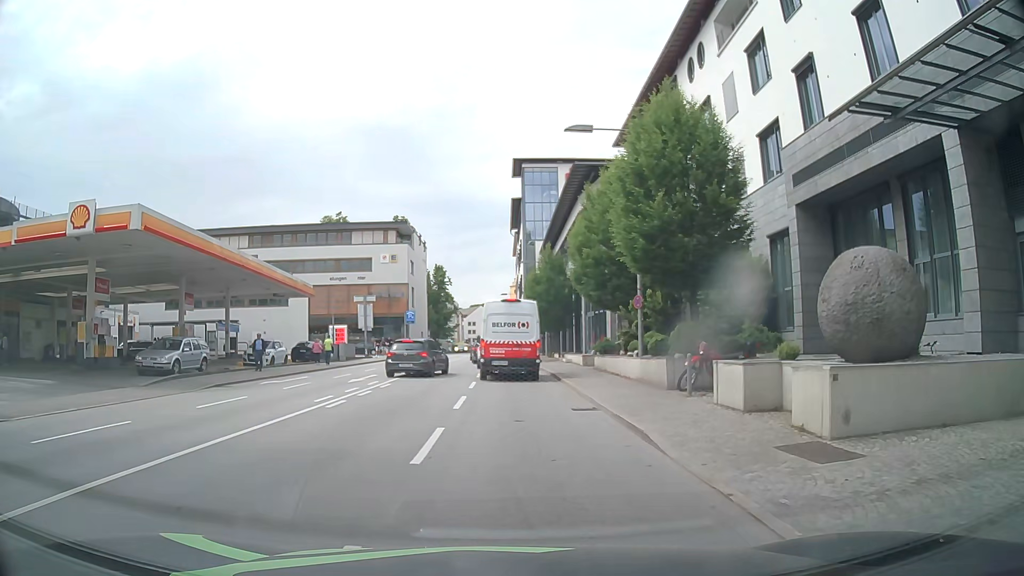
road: primary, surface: asphalt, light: Day
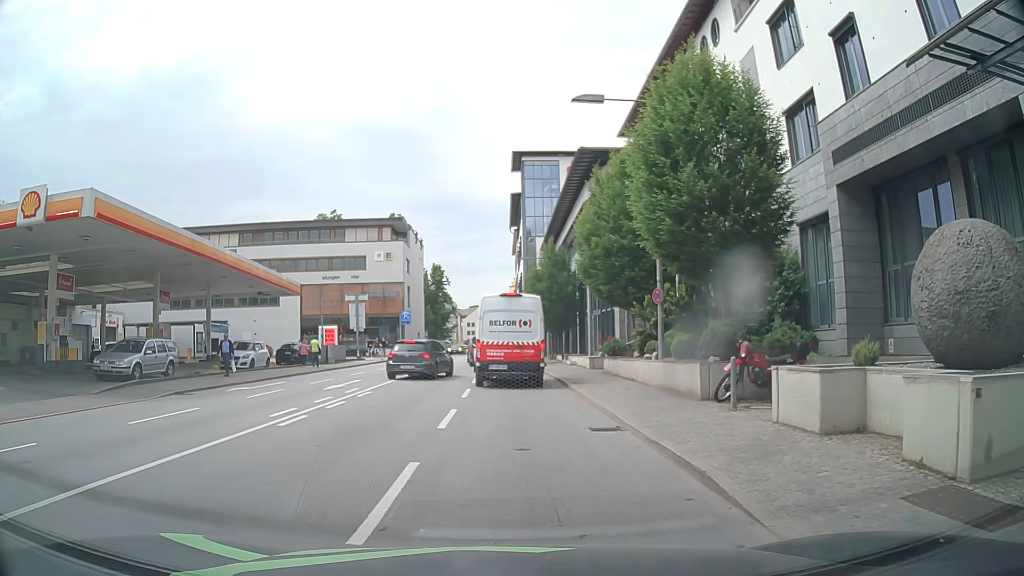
(-0.1, +2.9) m; -2°
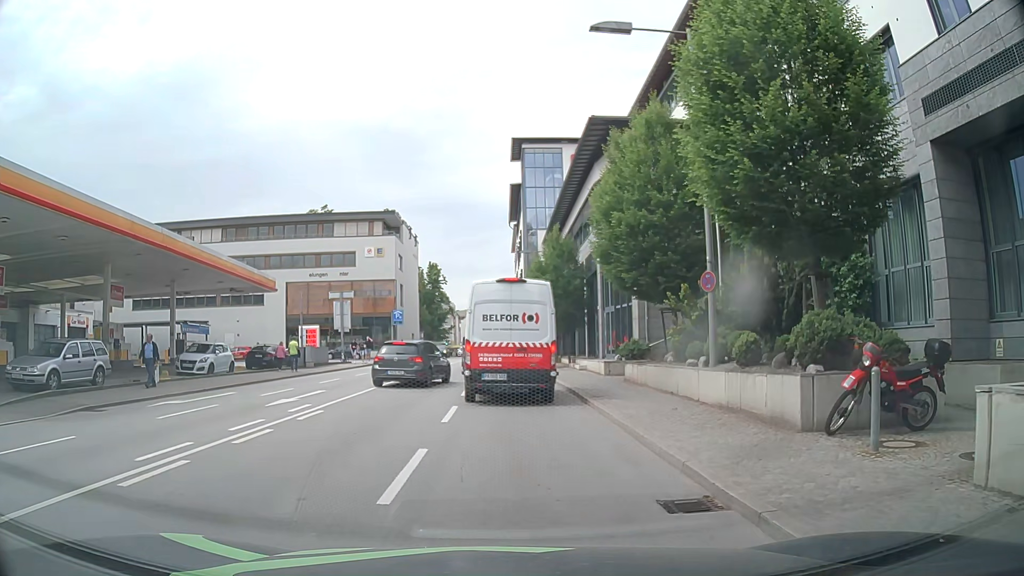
(0.0, +4.7) m; +1°
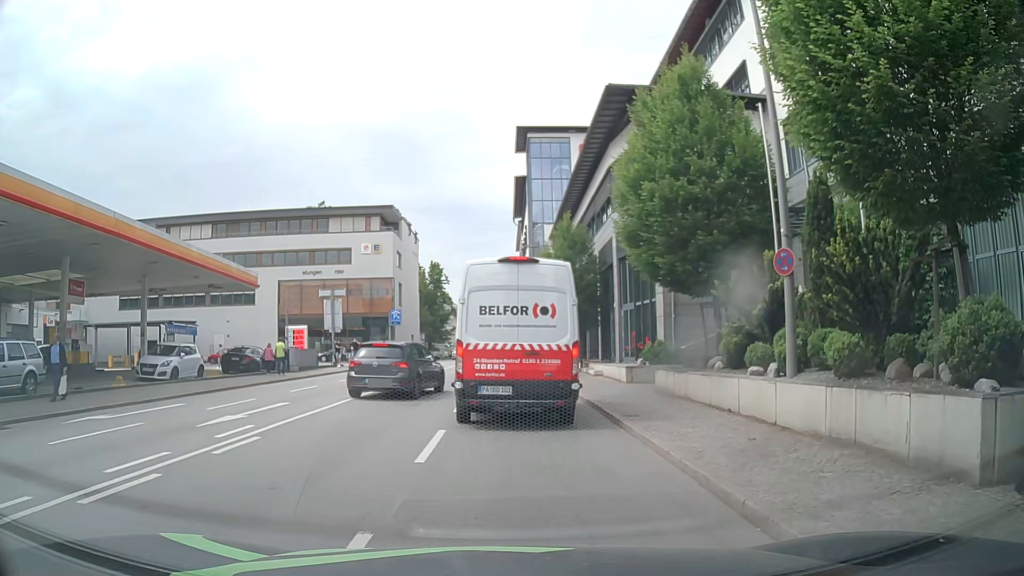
(-0.1, +3.7) m; -2°
